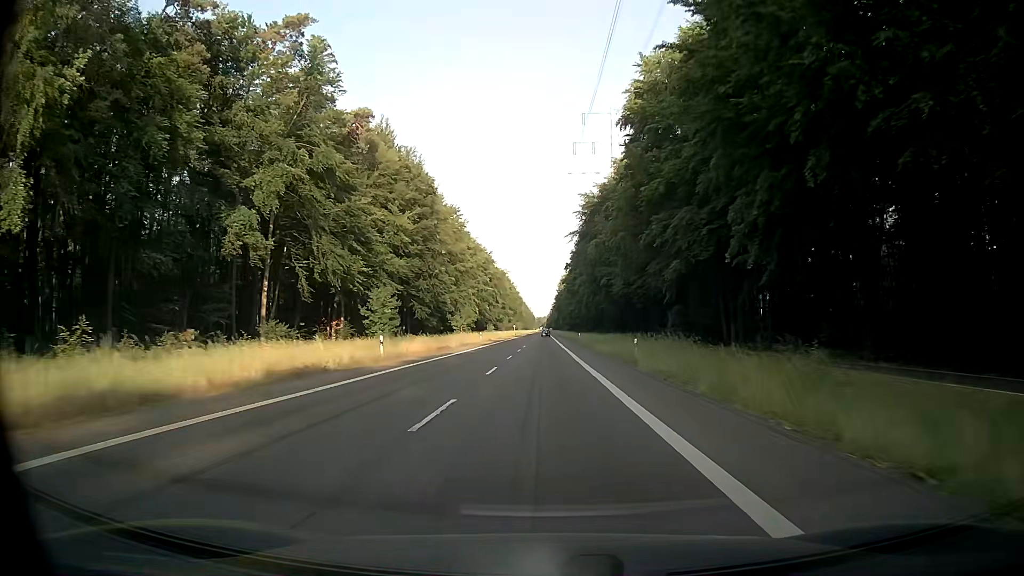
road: secondary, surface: asphalt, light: Day
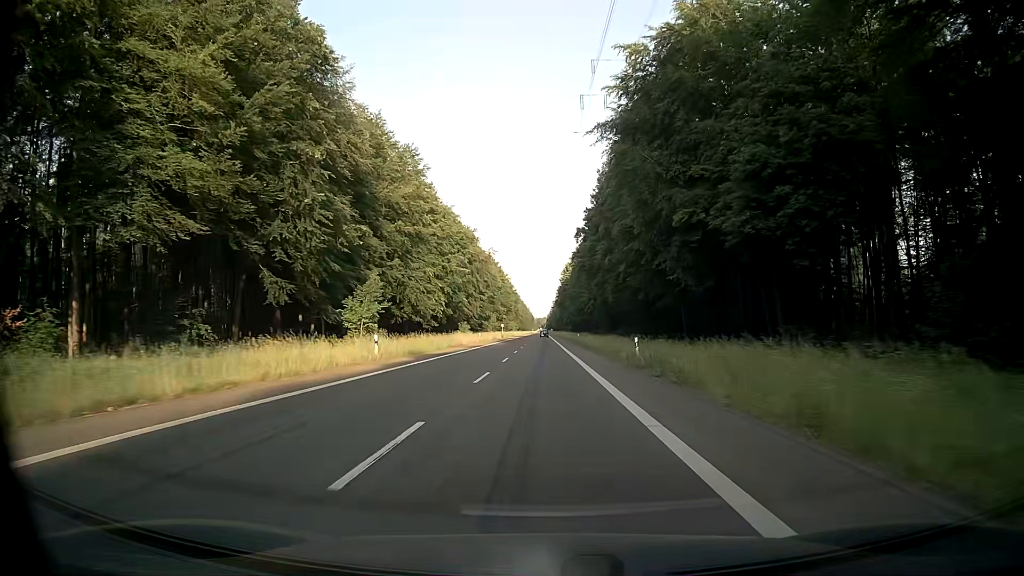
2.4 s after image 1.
(0.0, +50.6) m; 0°
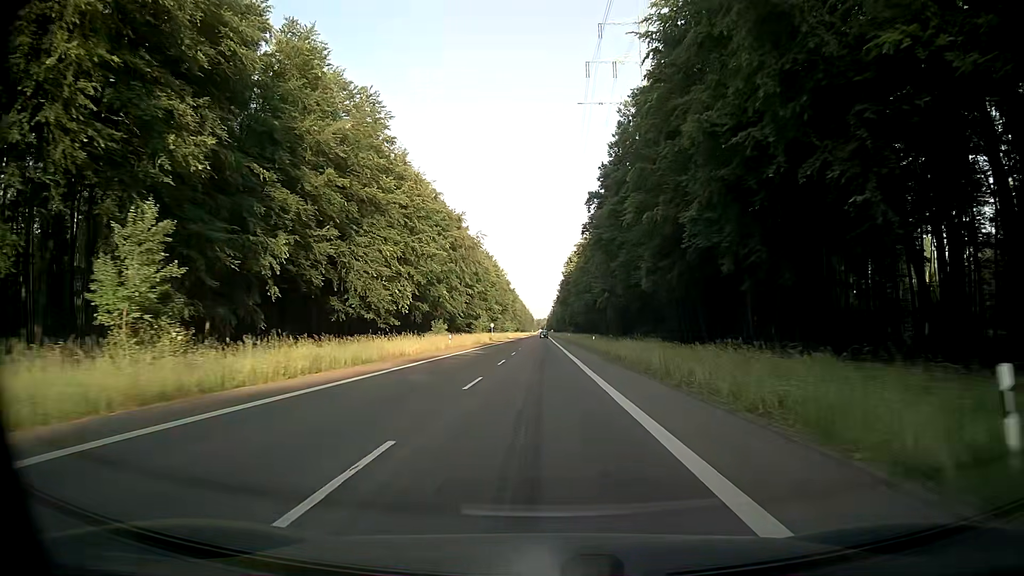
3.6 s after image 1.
(+0.3, +25.4) m; 0°
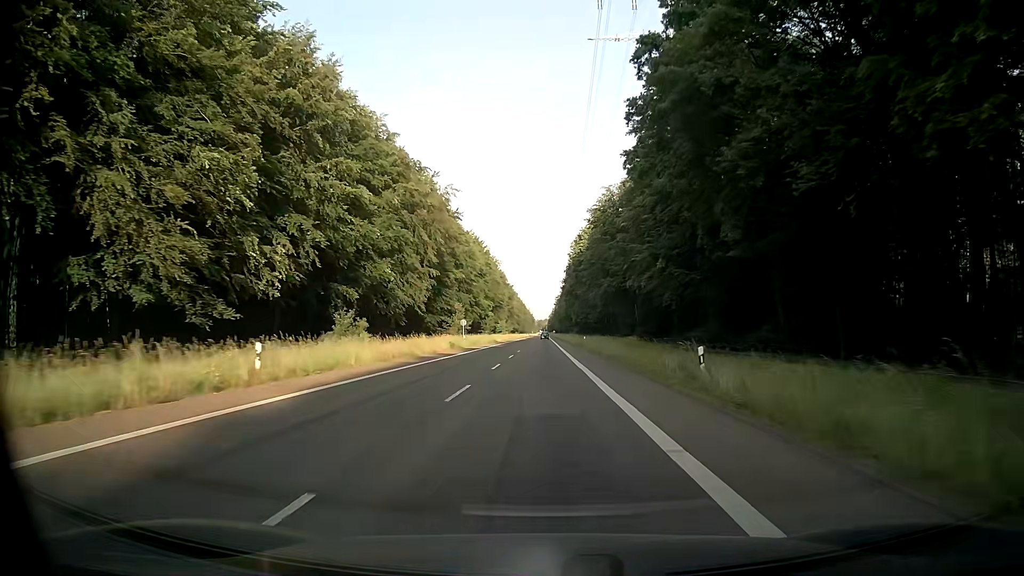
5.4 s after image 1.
(0.0, +38.1) m; 0°
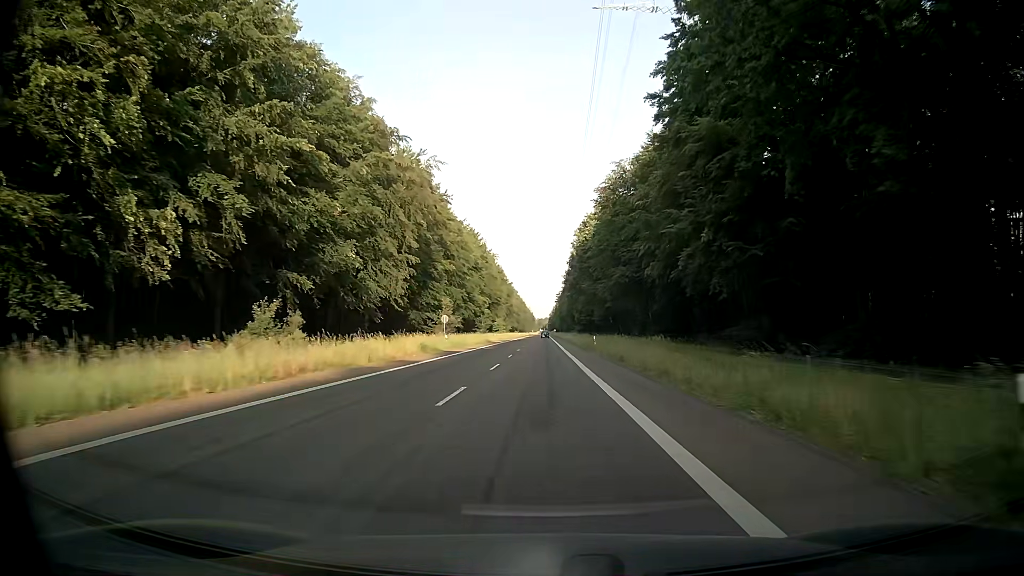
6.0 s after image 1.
(0.0, +12.7) m; 0°
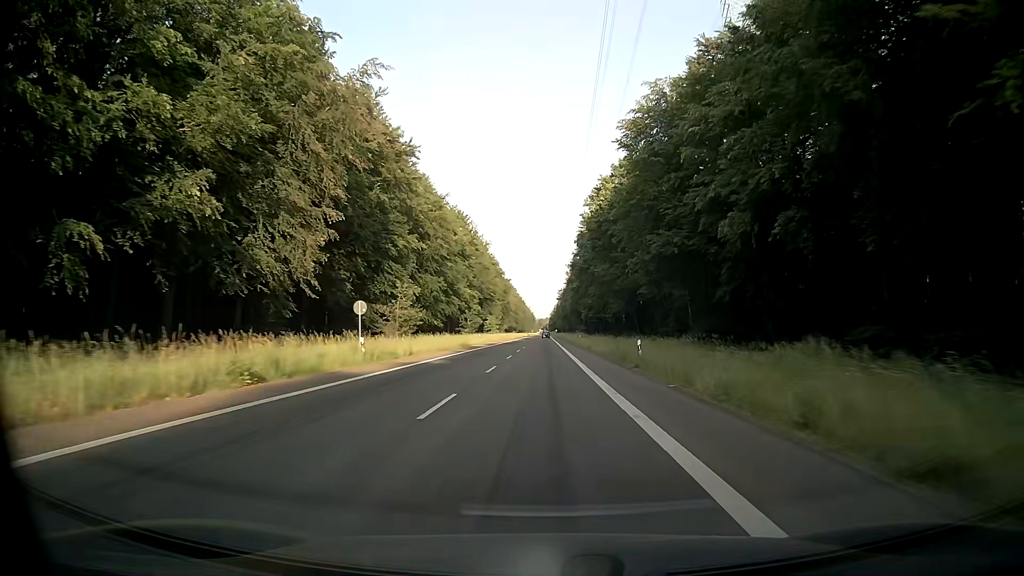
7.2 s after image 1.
(+0.1, +25.5) m; 0°
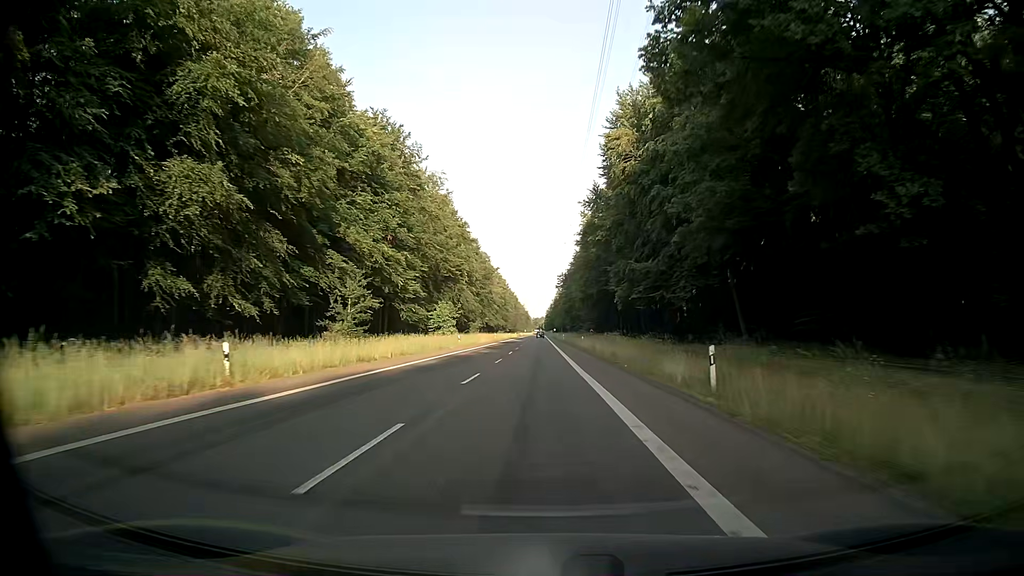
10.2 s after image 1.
(+0.4, +63.8) m; 0°
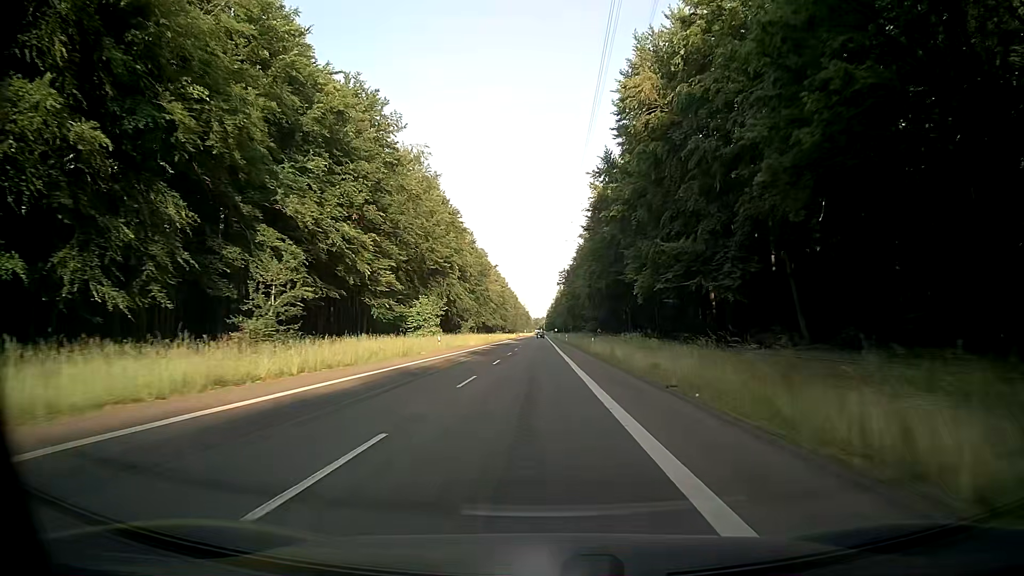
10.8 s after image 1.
(+0.1, +12.8) m; 0°
(0, +10) (0, +20) (0, +30) (0, +40) (0, +50) (0, +60) (0, +70) (0, +80) (0, +90) (0, +100) m
